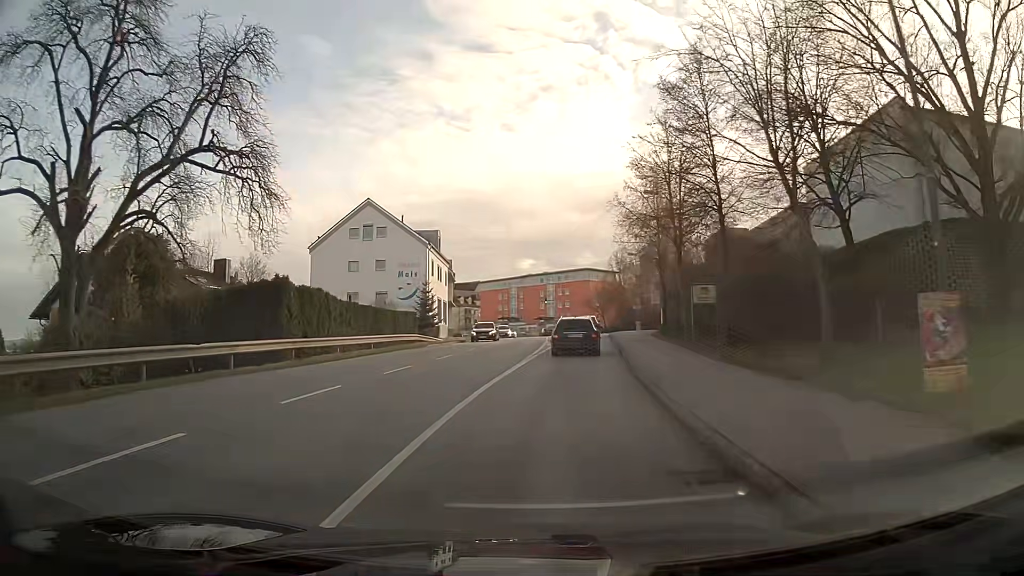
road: tertiary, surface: asphalt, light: Day
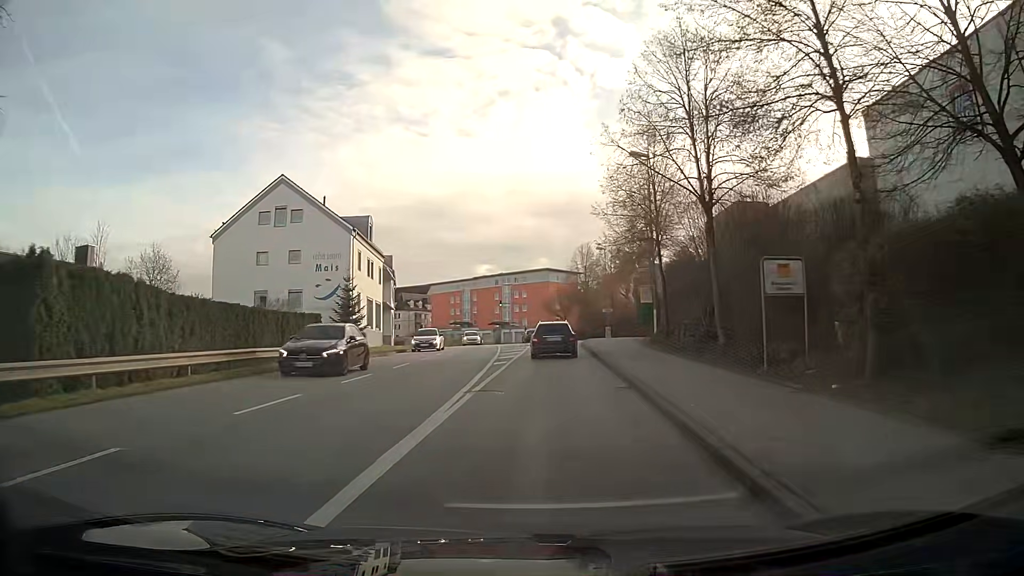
(+0.4, +12.8) m; +3°
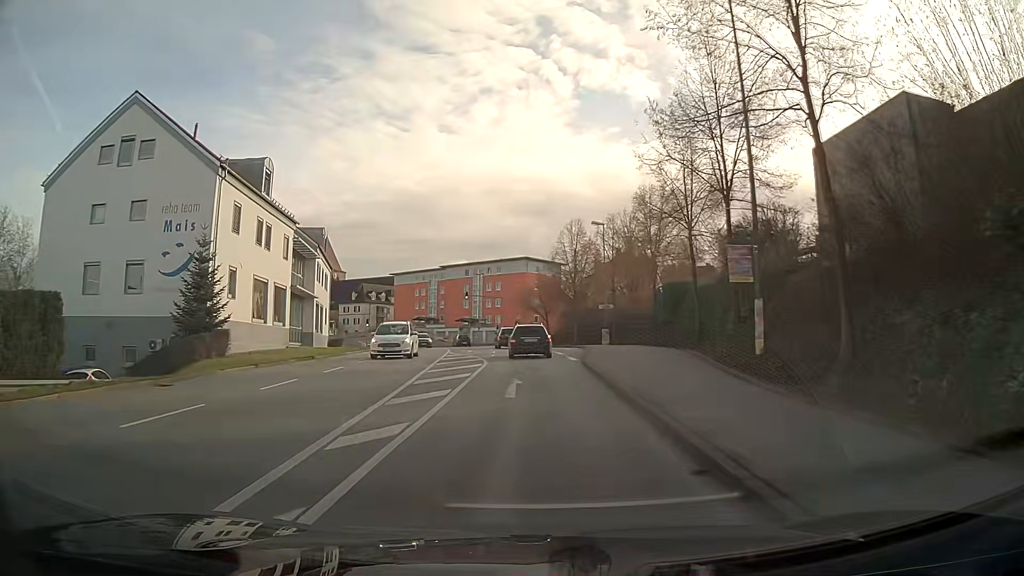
(+0.4, +19.7) m; +2°
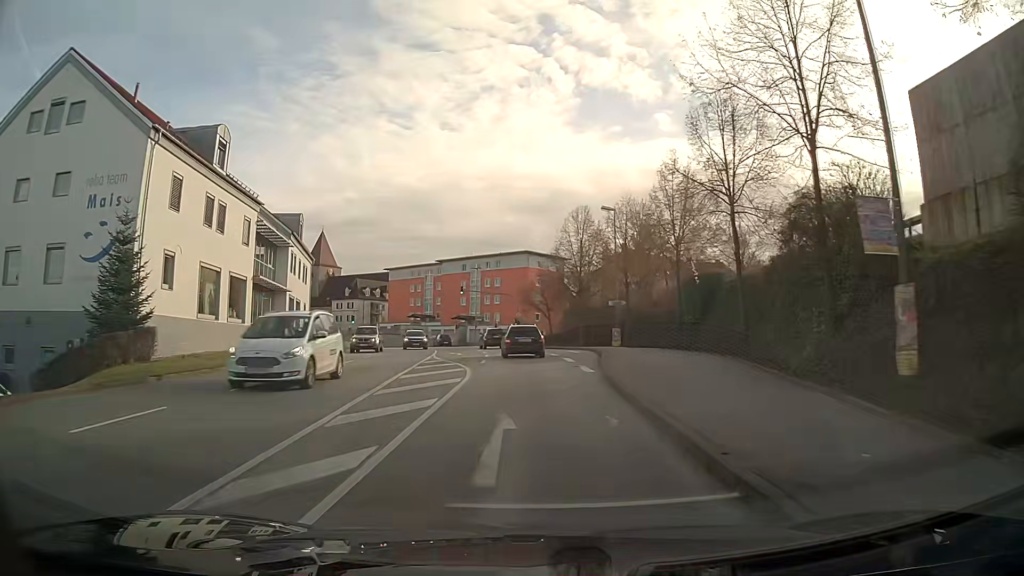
(0.0, +6.8) m; 0°
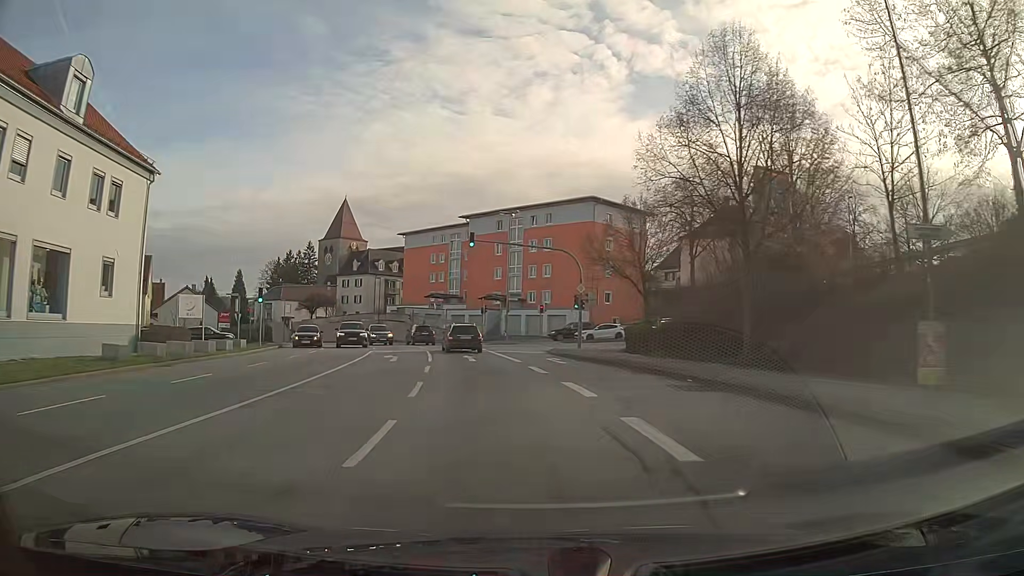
(-1.2, +36.2) m; -6°
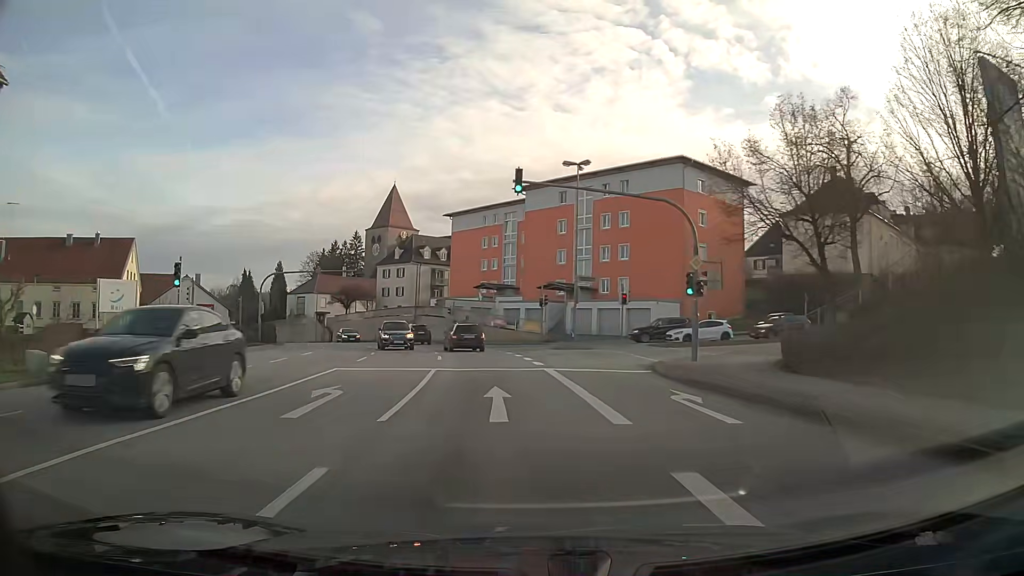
(-0.7, +15.4) m; -5°
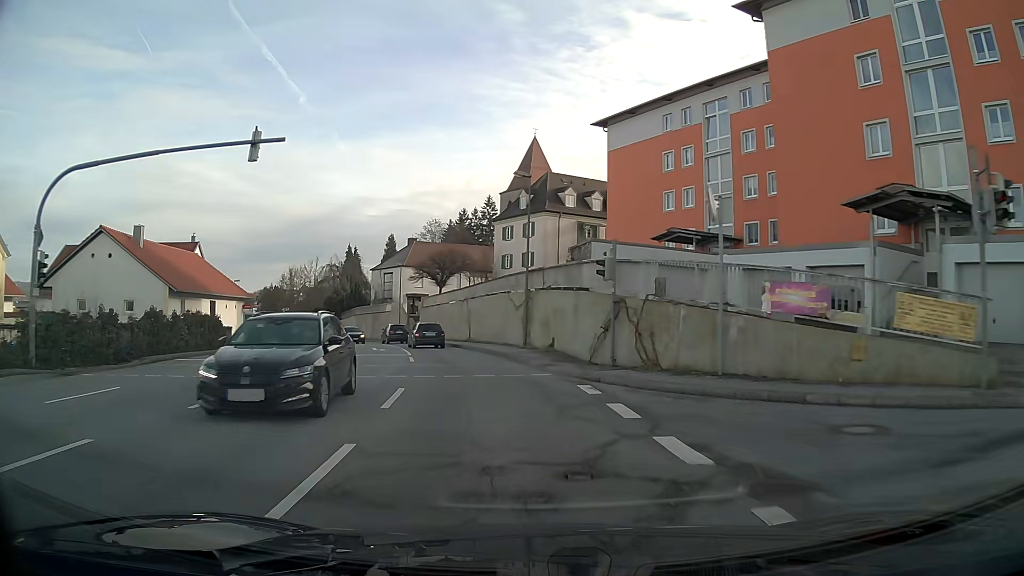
(-4.2, +38.5) m; -14°
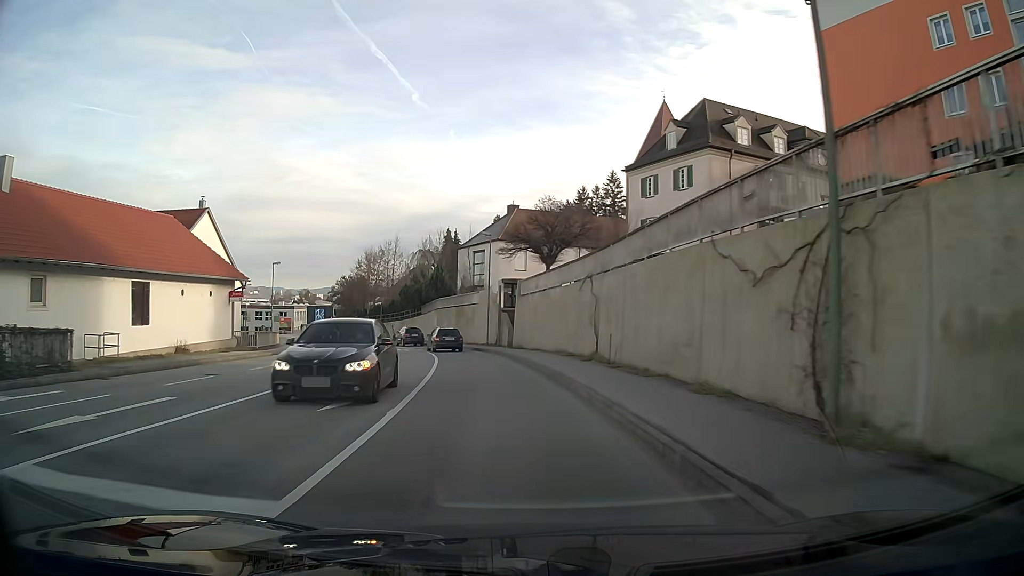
(-2.2, +22.9) m; -10°
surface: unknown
(0, +10) (-1, +20) (-3, +30) (-5, +40) (-8, +49) (-11, +59) (-15, +68) (-20, +77) (-24, +86) (-28, +95) m
